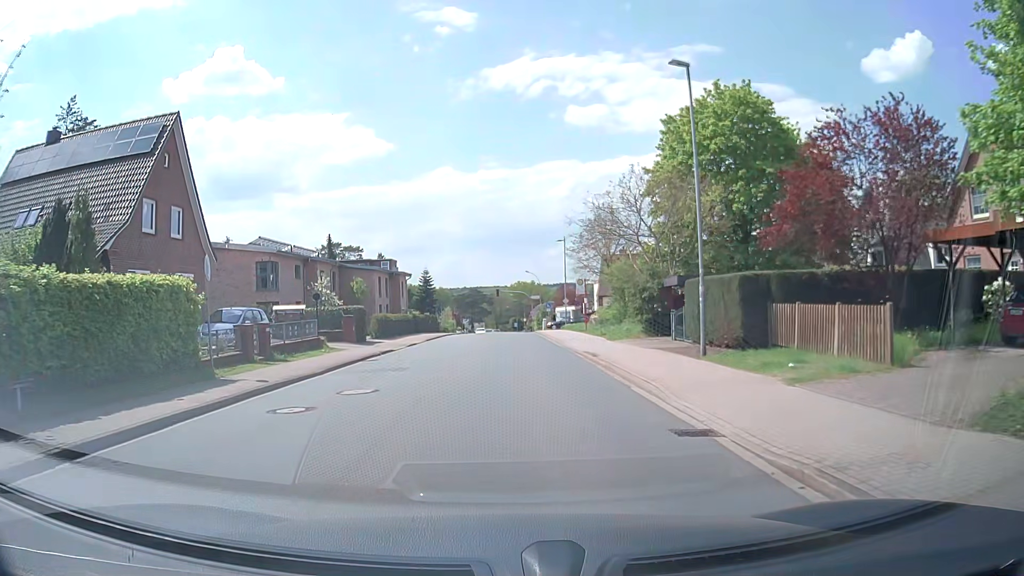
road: unclassified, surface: asphalt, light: Day
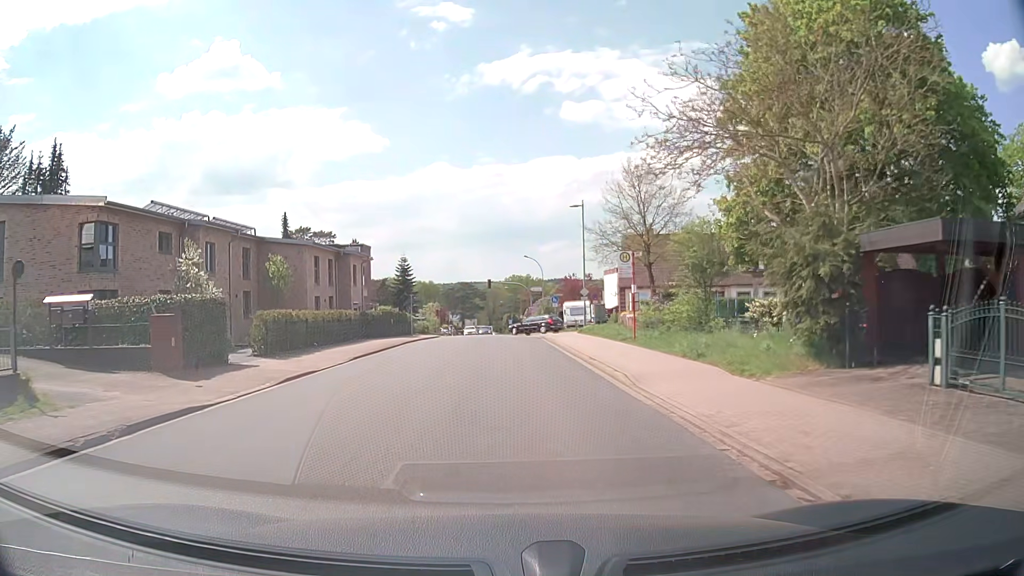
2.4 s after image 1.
(+0.1, +17.9) m; +1°
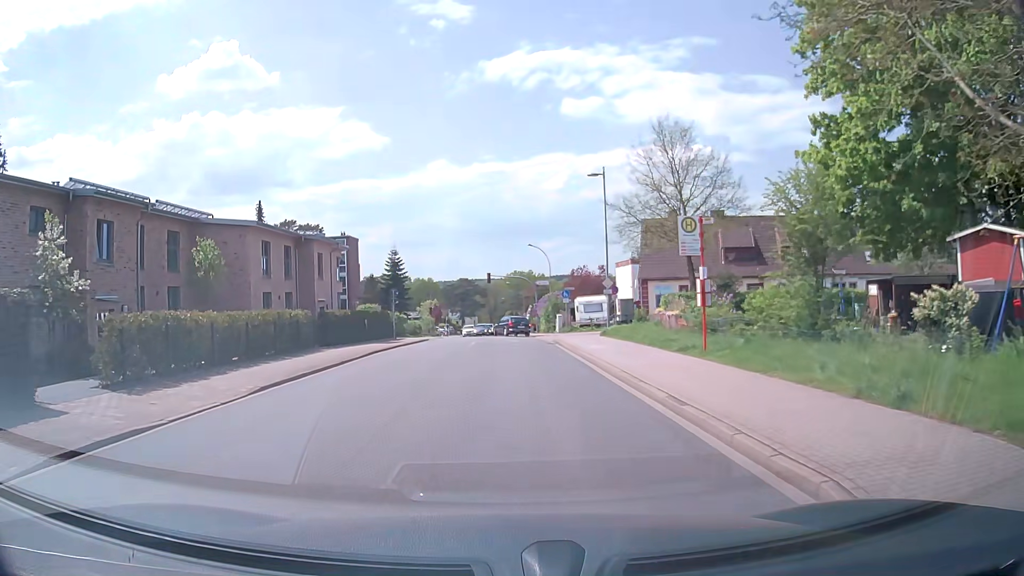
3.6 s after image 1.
(0.0, +8.9) m; 0°
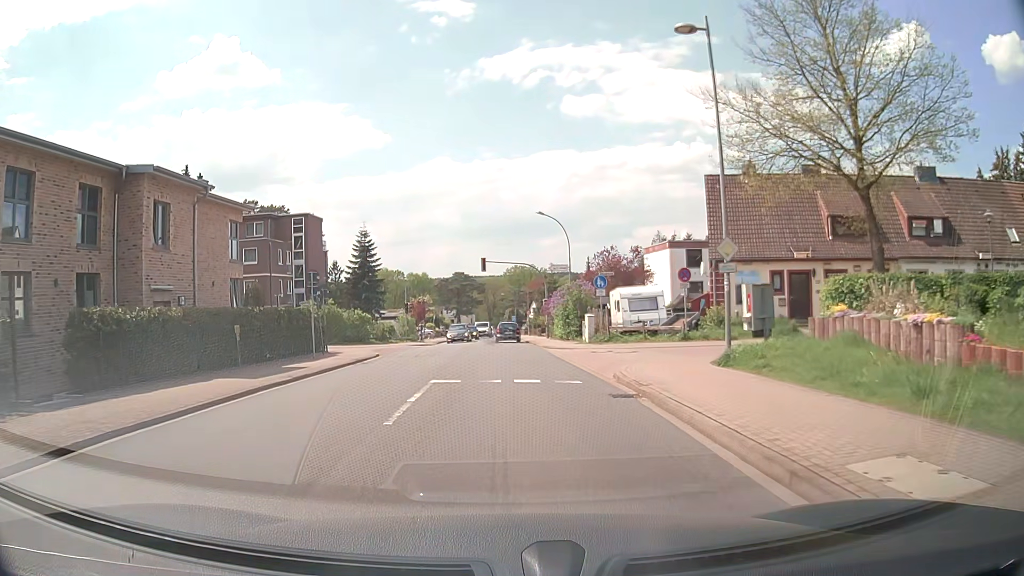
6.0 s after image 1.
(-0.1, +17.8) m; 0°
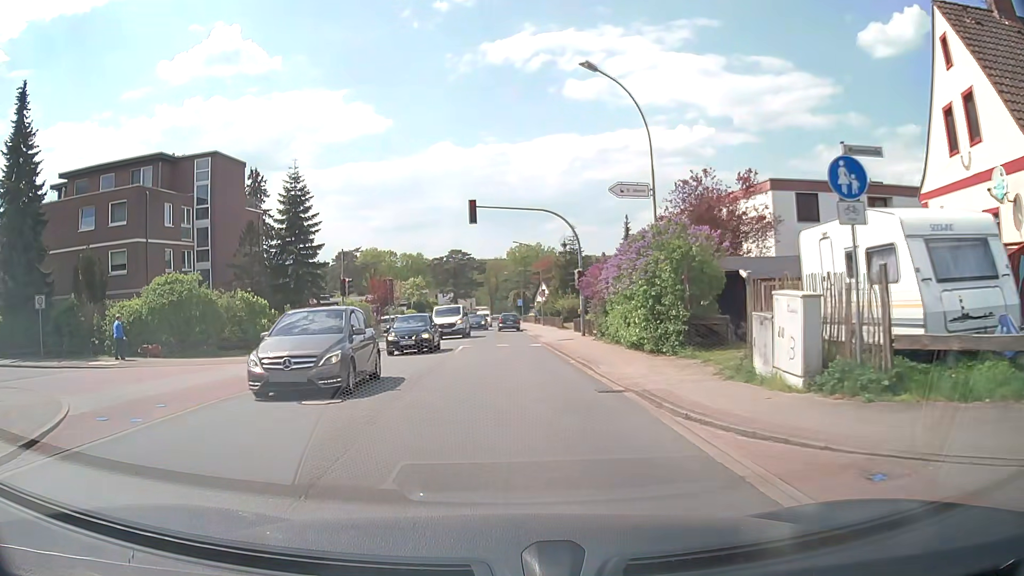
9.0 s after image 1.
(0.0, +22.7) m; 0°
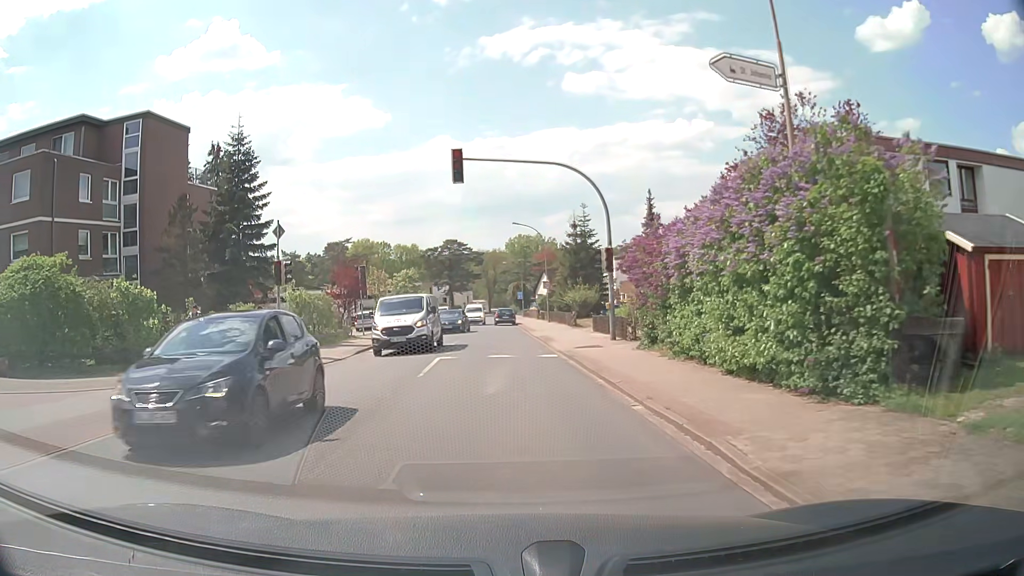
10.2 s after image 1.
(0.0, +9.4) m; 0°
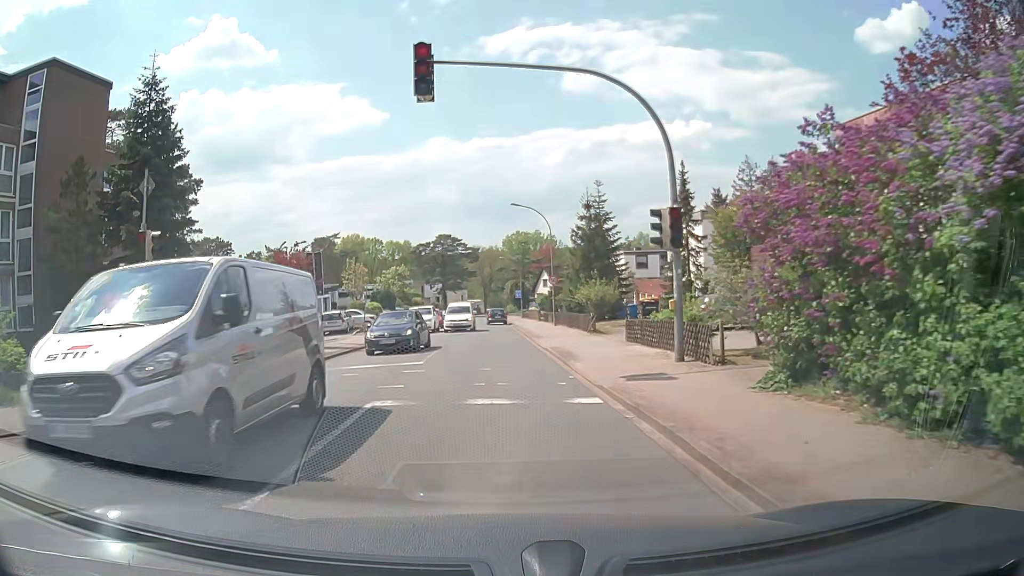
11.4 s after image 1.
(0.0, +9.3) m; 0°
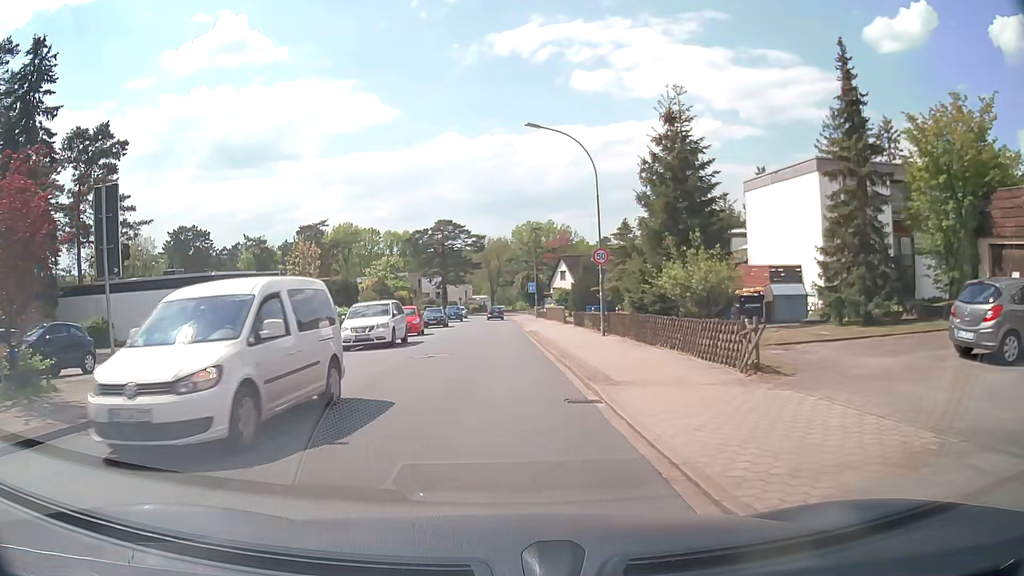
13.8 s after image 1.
(-0.1, +18.0) m; -1°
(0, +10) (0, +20) (0, +30) (0, +40) (0, +50) (0, +60) (0, +70) (0, +80) (0, +90) (+1, +100) m
